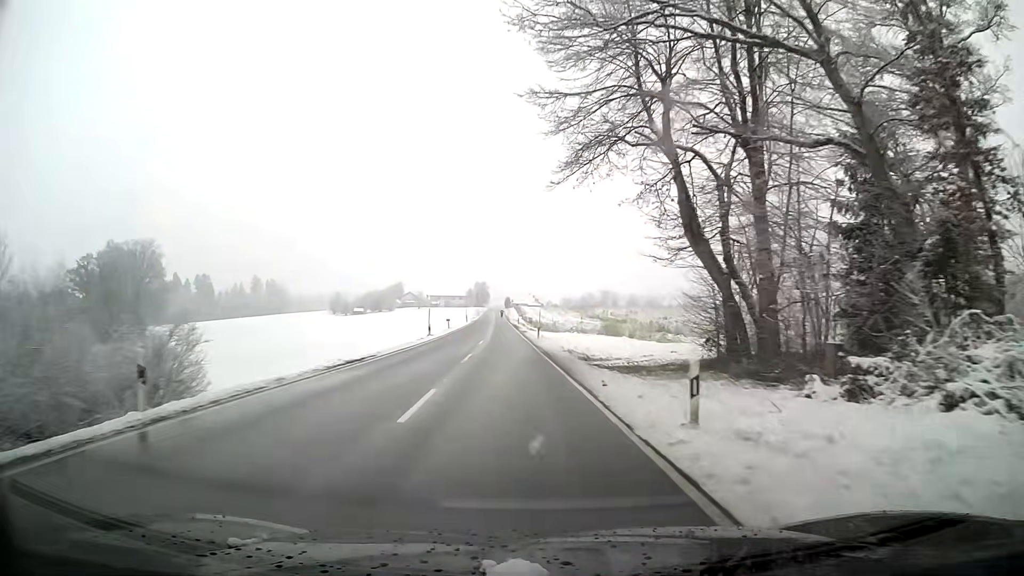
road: tertiary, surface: asphalt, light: Day
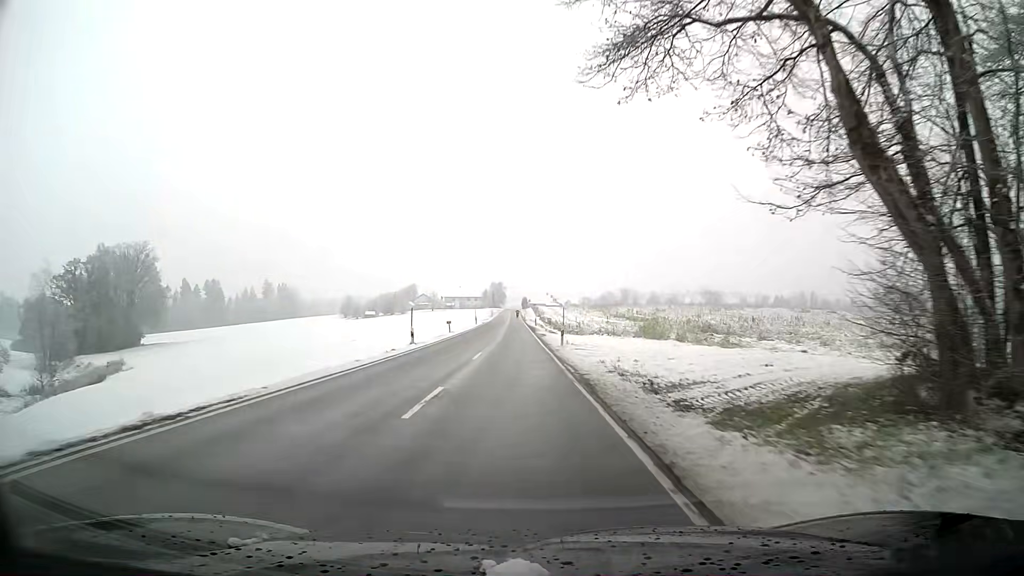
(-0.2, +11.5) m; -1°
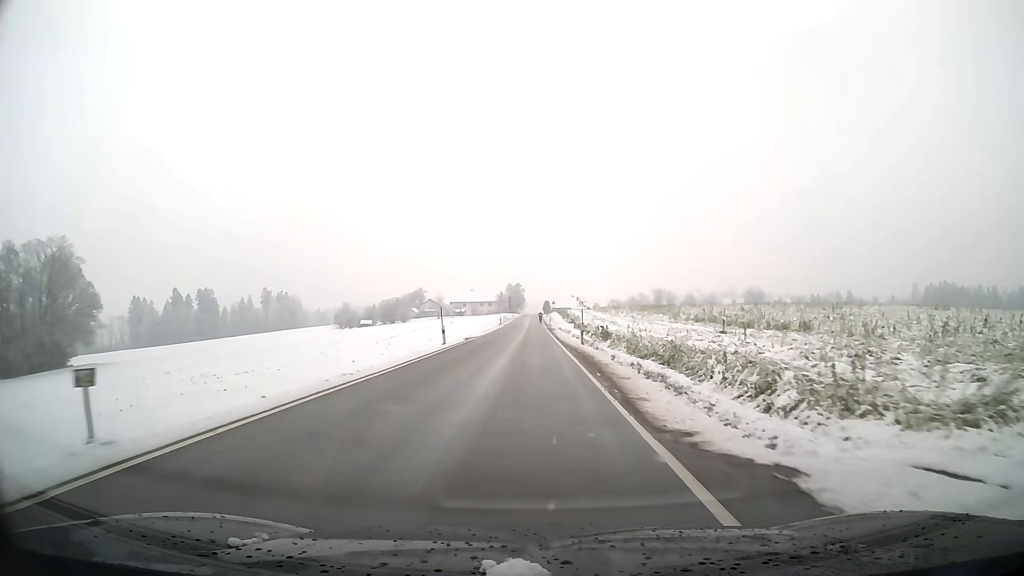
(-0.9, +44.3) m; -1°
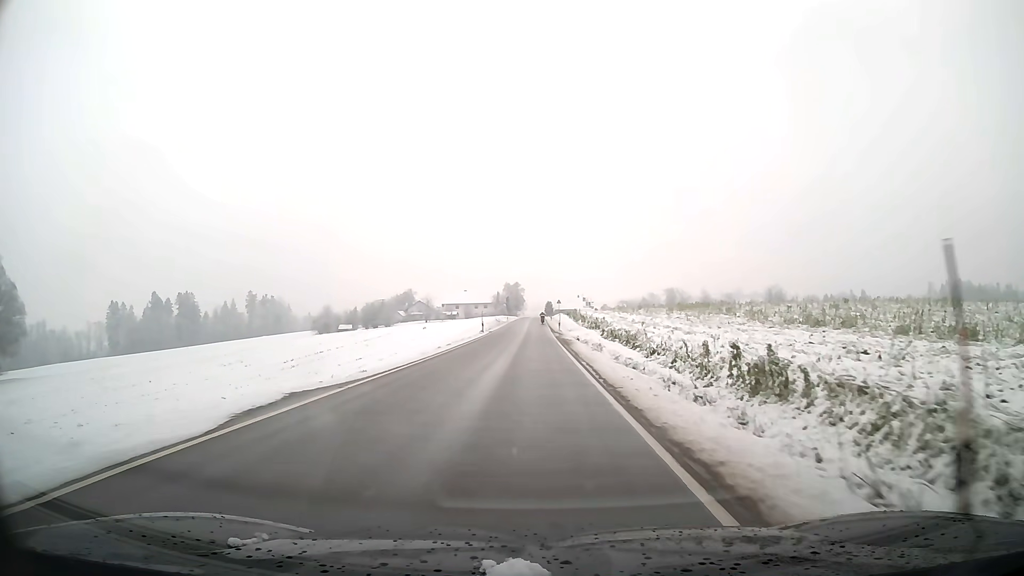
(0.0, +30.6) m; 0°
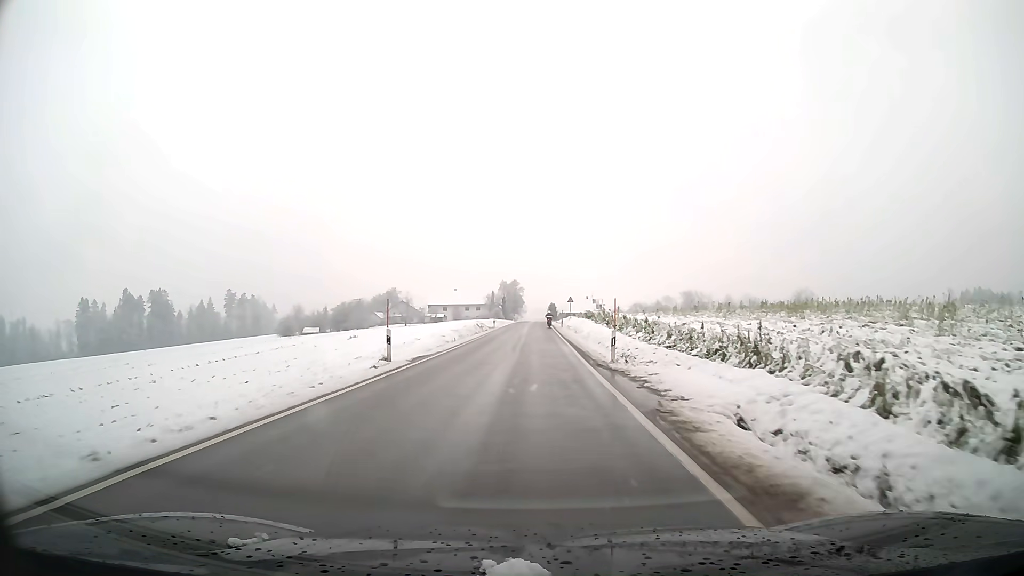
(-0.1, +37.0) m; 0°
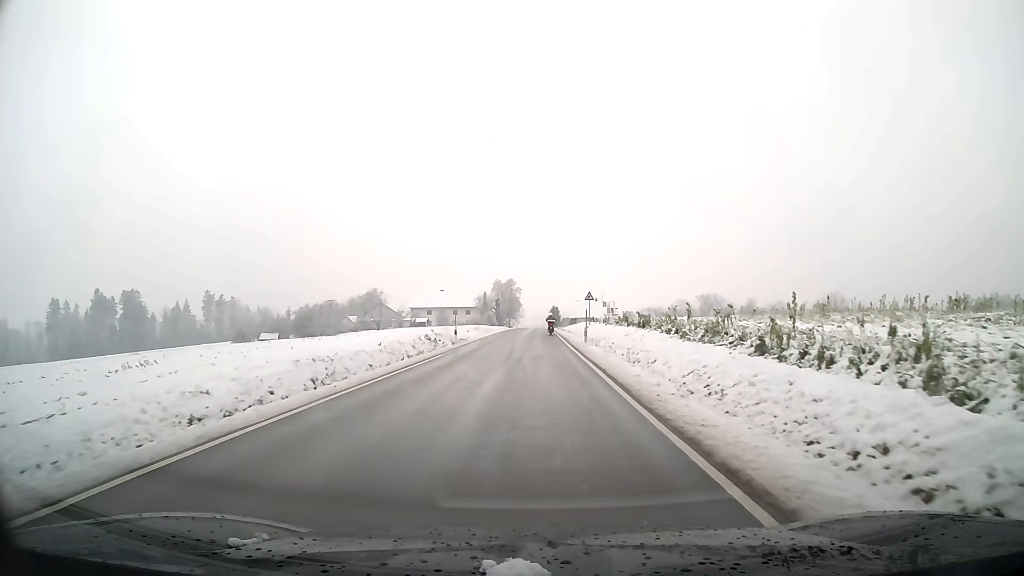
(0.0, +31.7) m; 0°
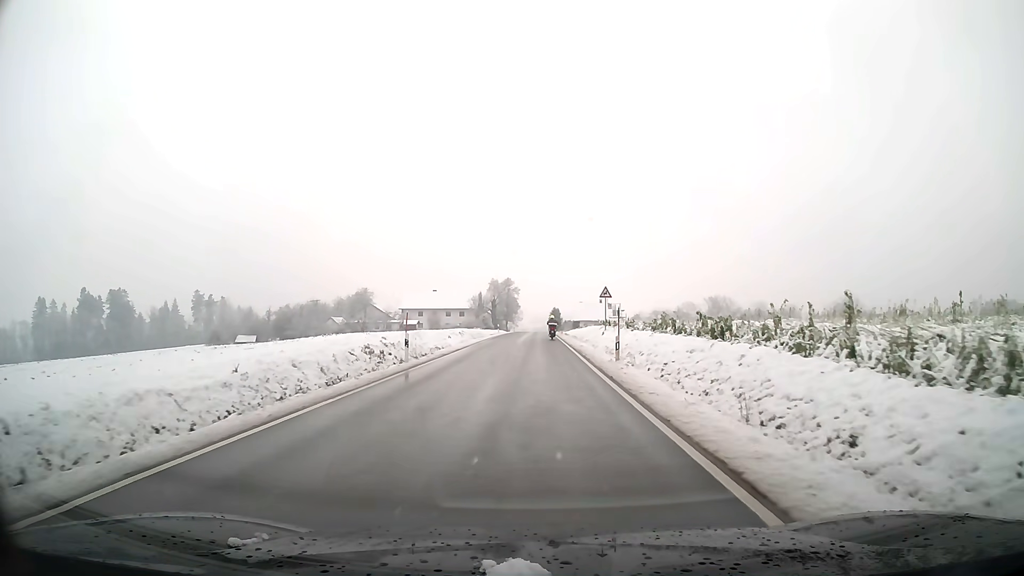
(0.0, +13.4) m; 0°
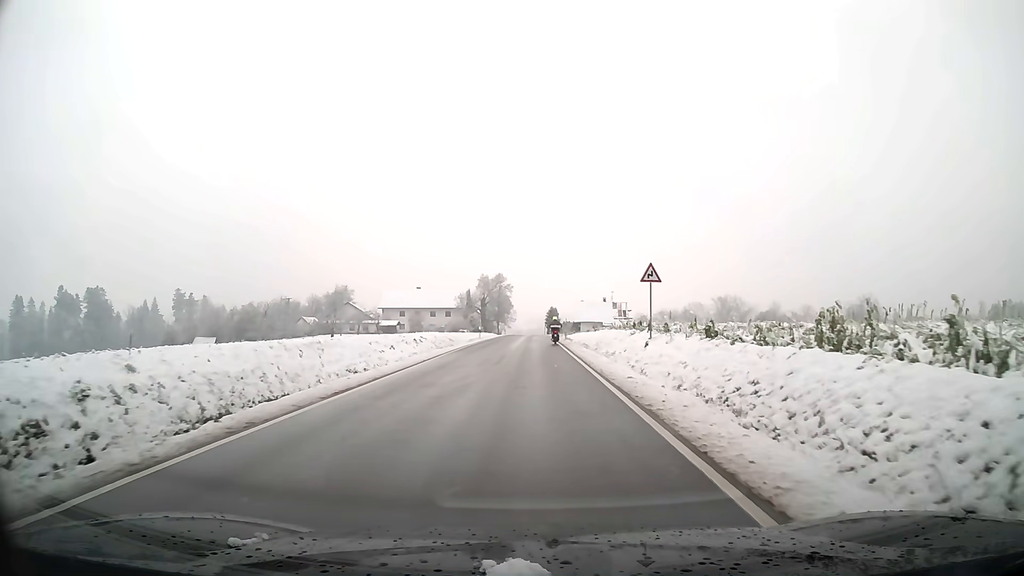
(+0.1, +18.7) m; 0°
(0, +10) (0, +20) (0, +30) (0, +40) (0, +50) (0, +60) (0, +70) (0, +80) (0, +90) (0, +100) m
